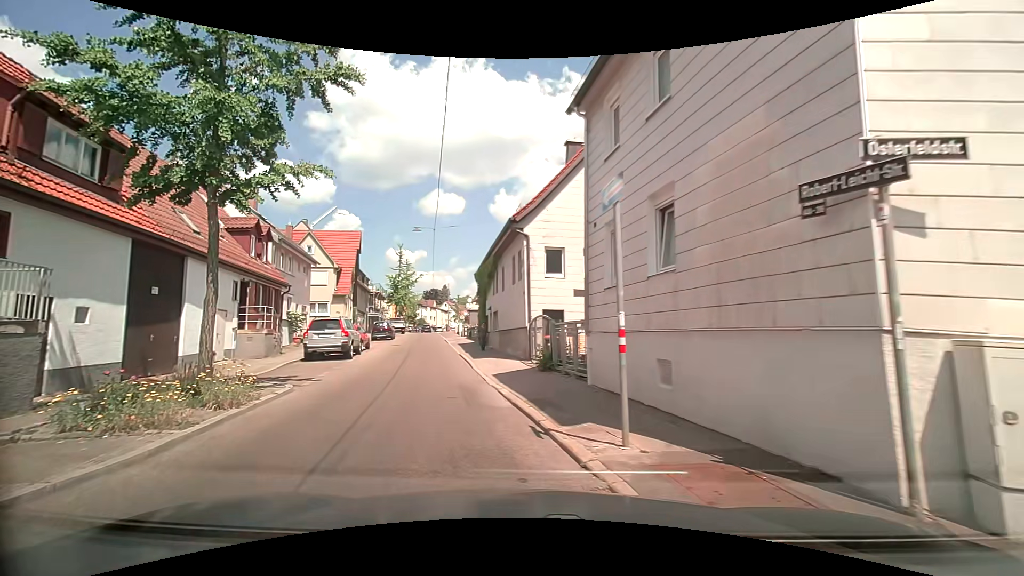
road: residential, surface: asphalt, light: Day
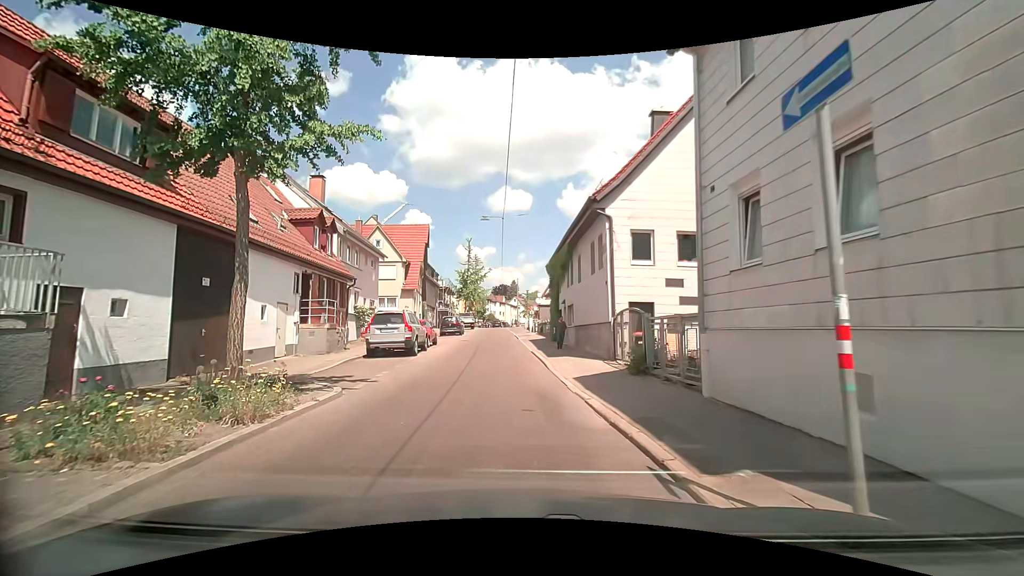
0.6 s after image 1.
(-0.2, +2.3) m; -7°
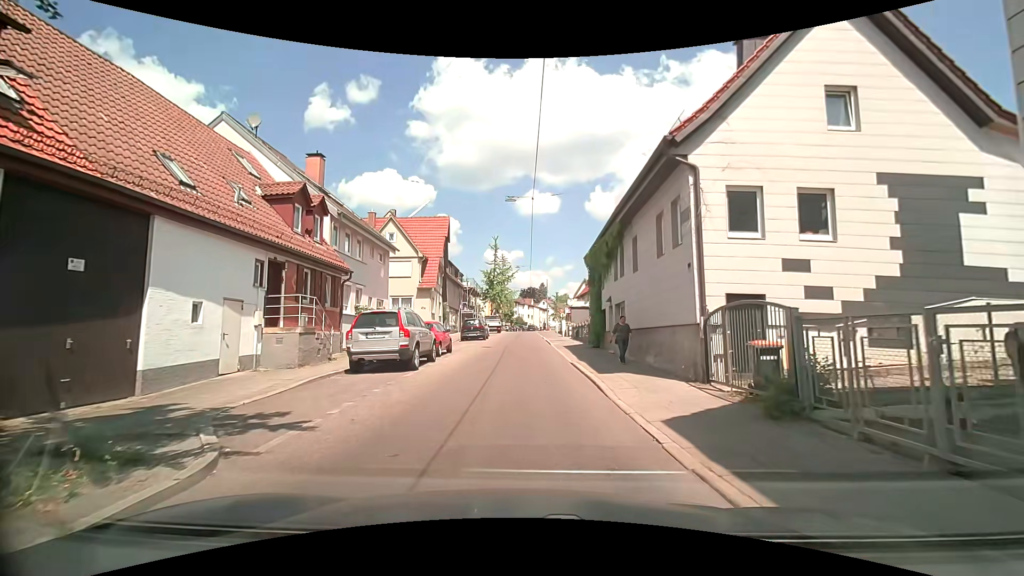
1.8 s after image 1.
(-0.4, +5.3) m; -5°
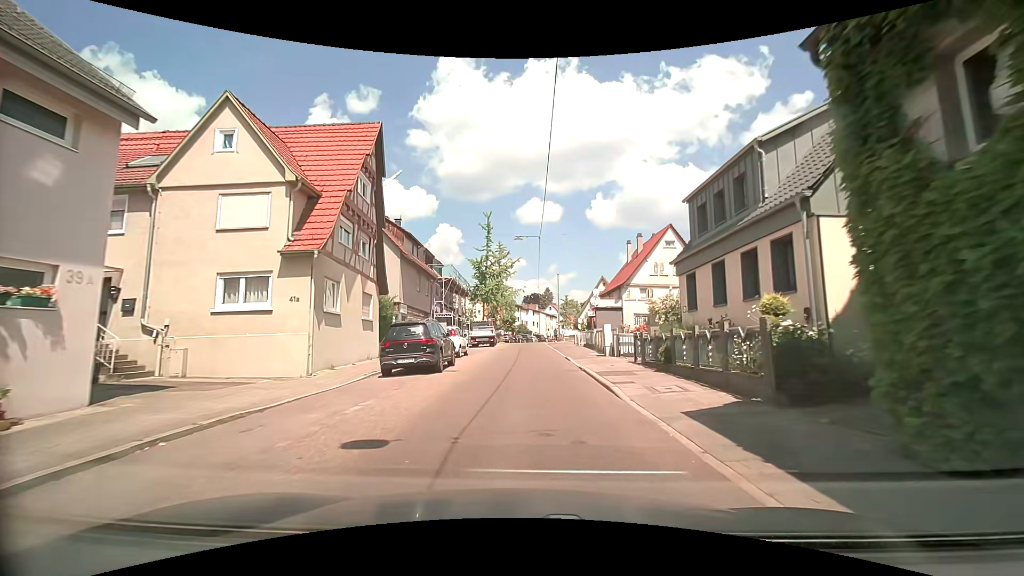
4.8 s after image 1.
(-0.1, +21.8) m; 0°
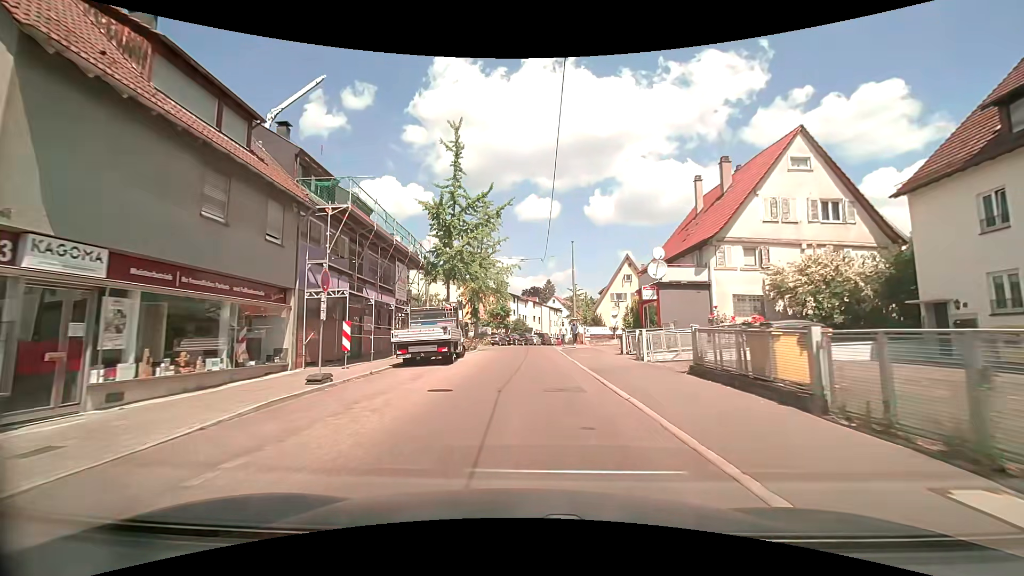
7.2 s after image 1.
(+0.2, +24.3) m; 0°
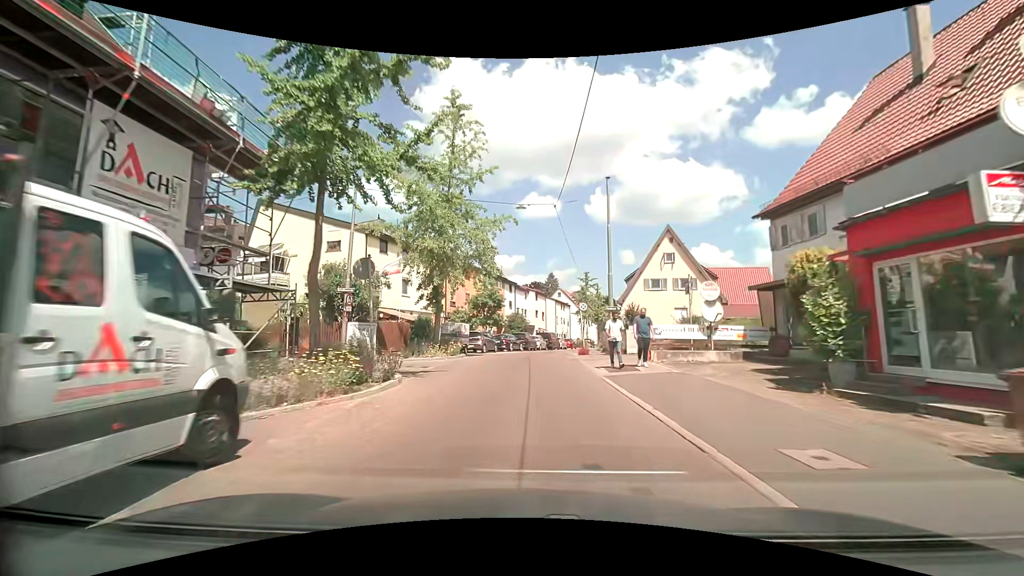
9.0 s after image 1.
(+0.1, +19.4) m; 0°
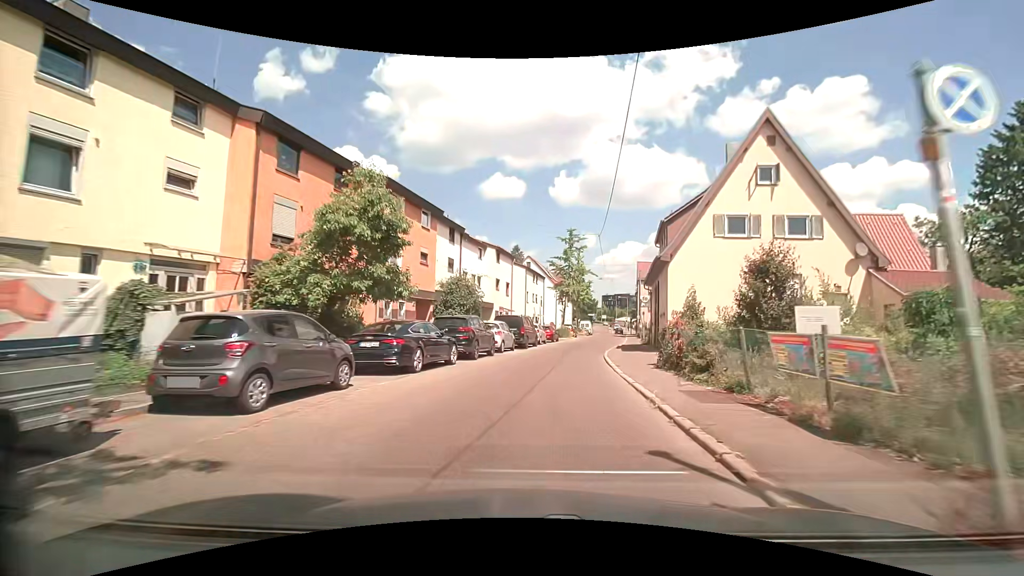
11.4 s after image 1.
(+0.4, +25.4) m; +5°
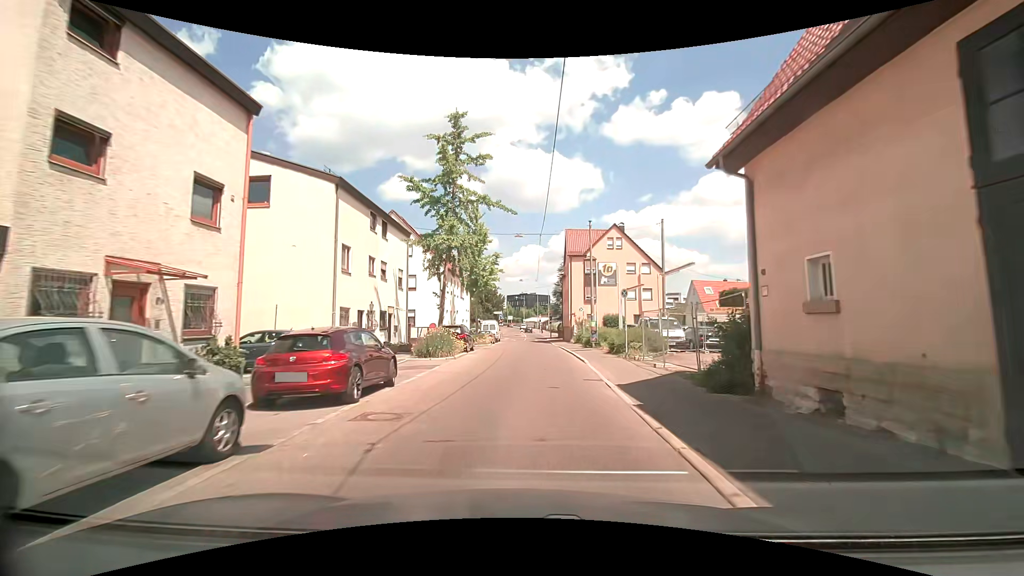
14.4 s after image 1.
(+3.0, +30.9) m; +11°
